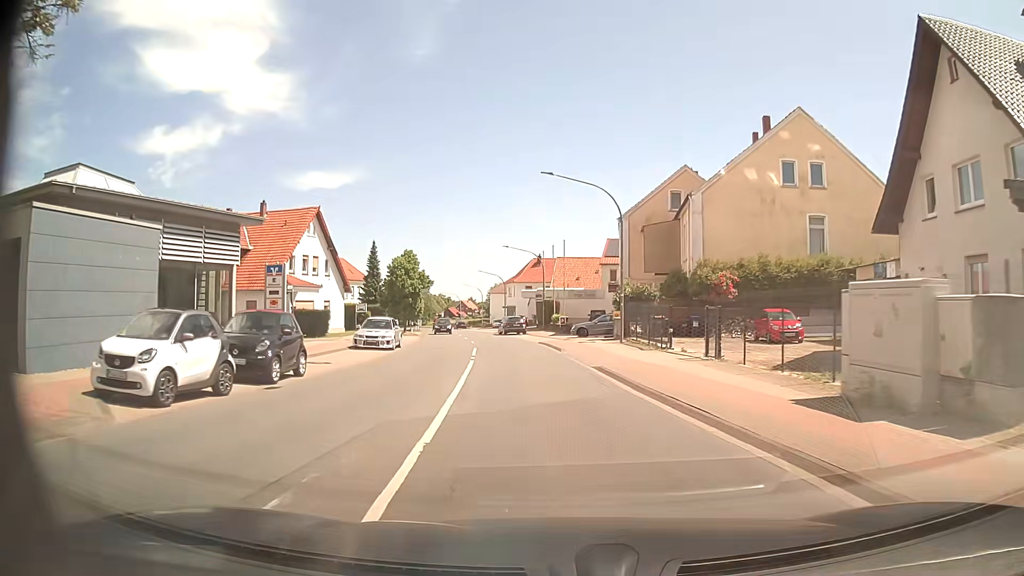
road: primary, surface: asphalt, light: Day
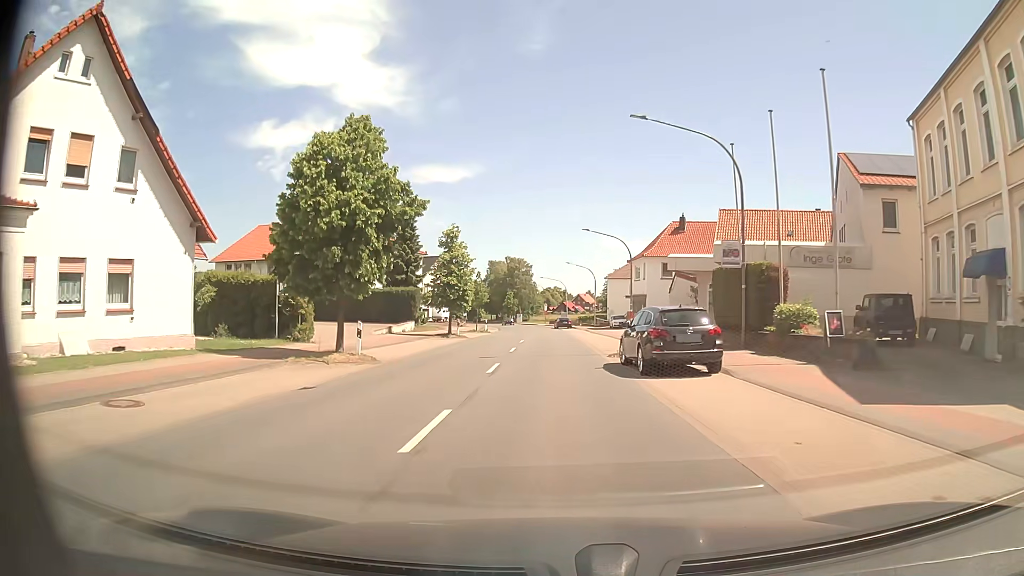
(-3.3, +39.2) m; -10°
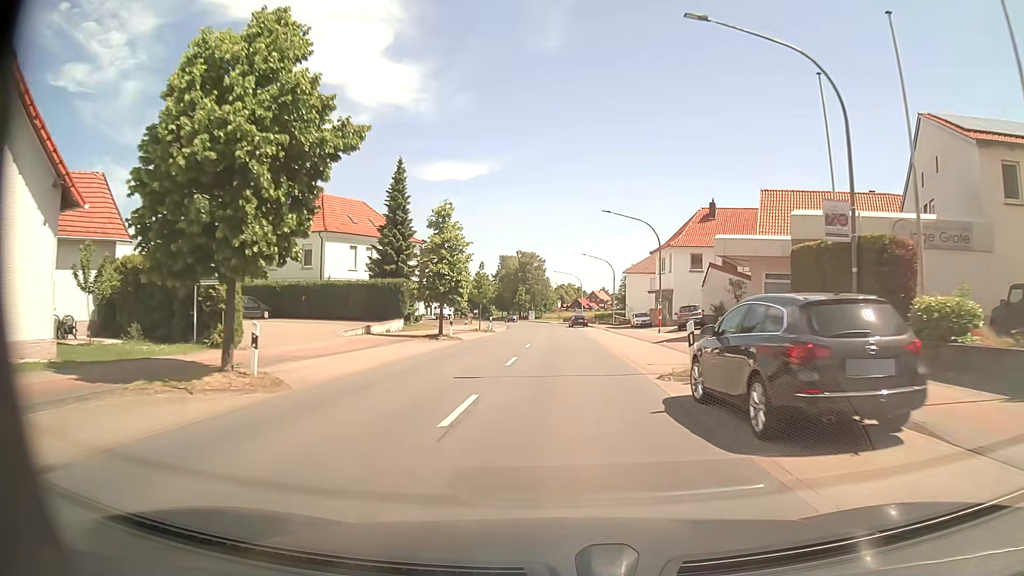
(-0.1, +7.9) m; -1°
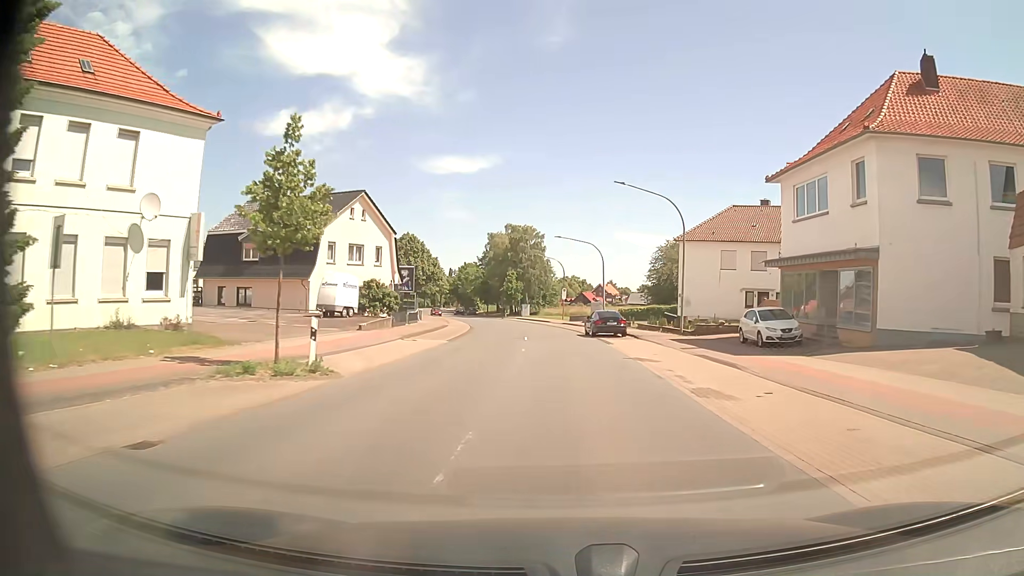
(-0.1, +39.3) m; 0°
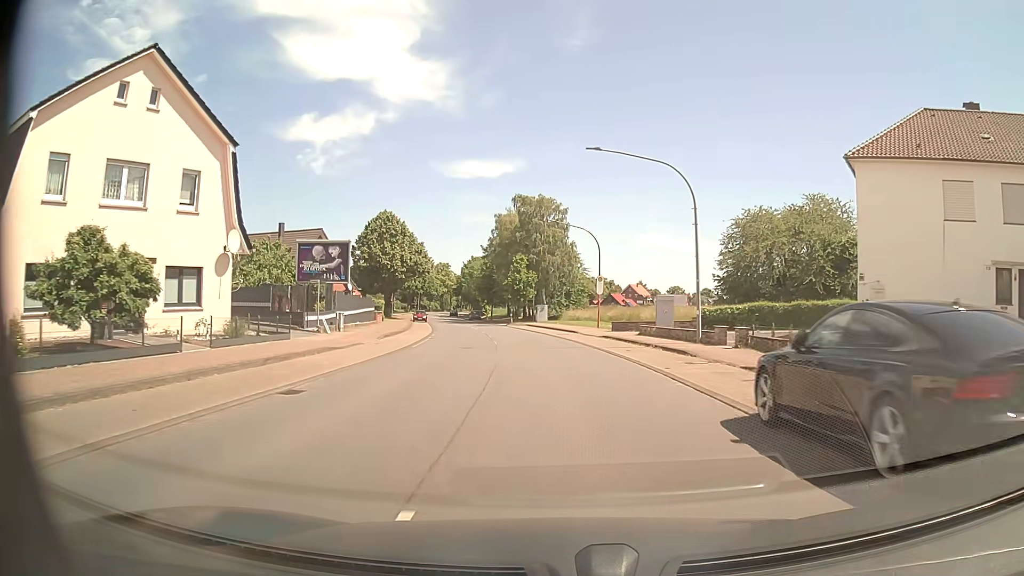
(-0.6, +31.5) m; -3°
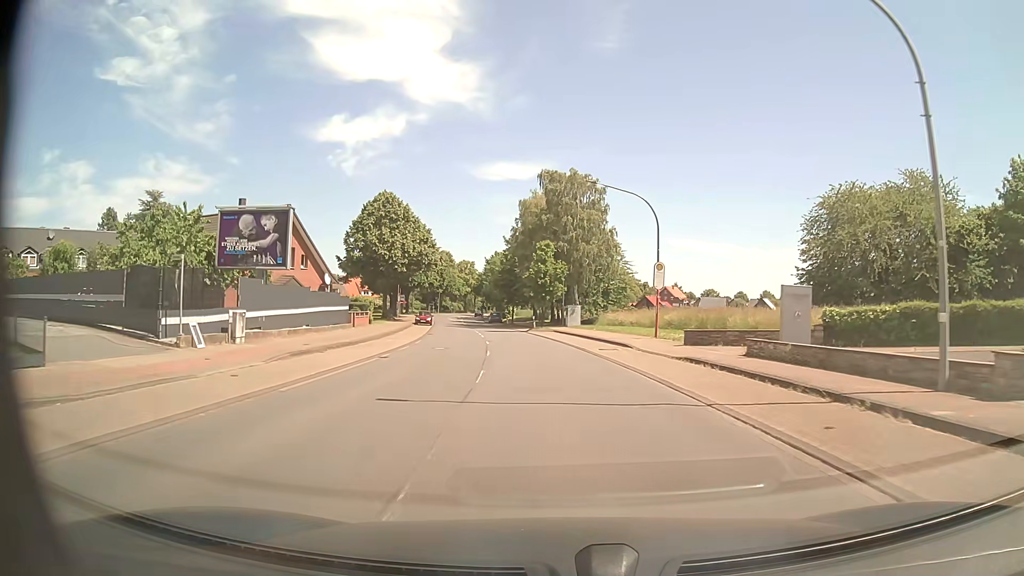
(-0.3, +15.6) m; -2°
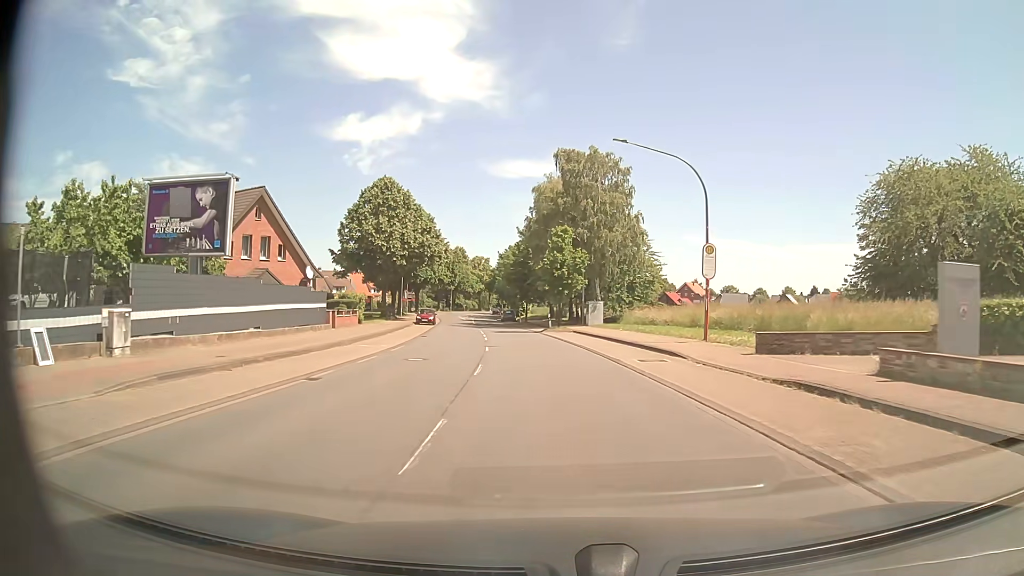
(-0.1, +7.8) m; -1°
(0, +10) (-1, +20) (-2, +30) (-3, +40) (-4, +50) (-5, +60) (-7, +70) (-8, +79) (-10, +89) (-11, +99) m
